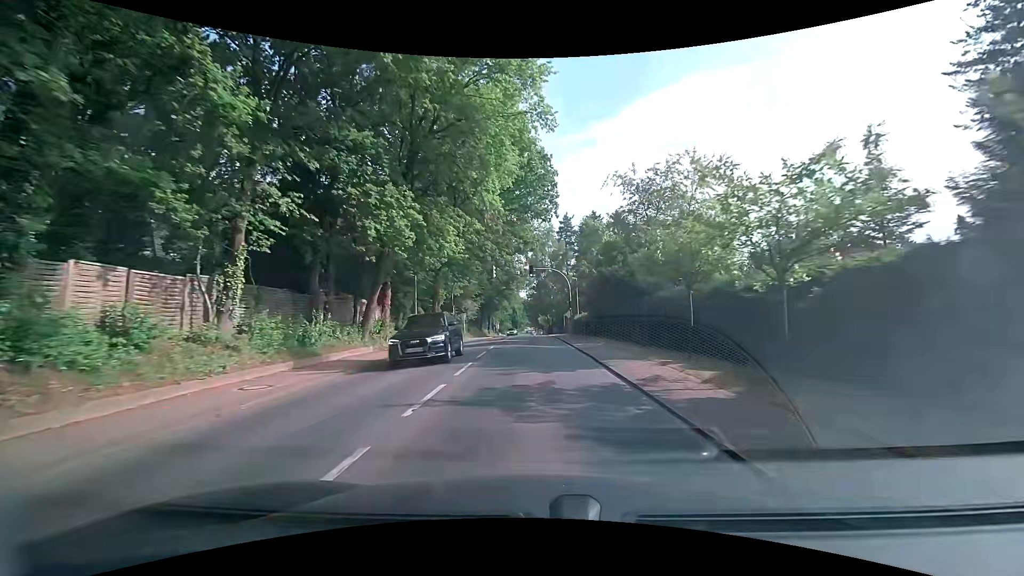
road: secondary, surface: asphalt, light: Day
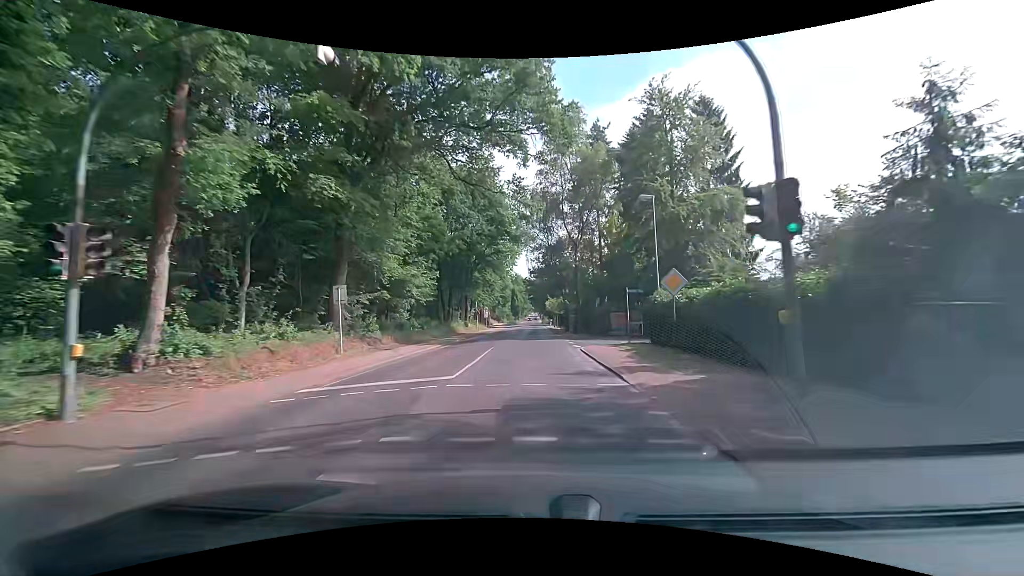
(+0.2, +40.2) m; 0°
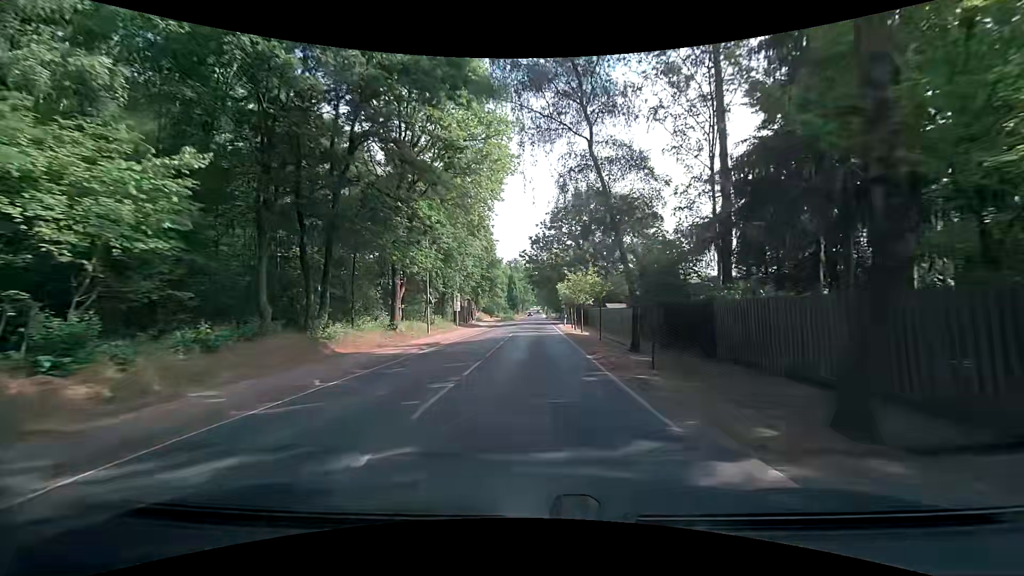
(-0.2, +33.4) m; -1°
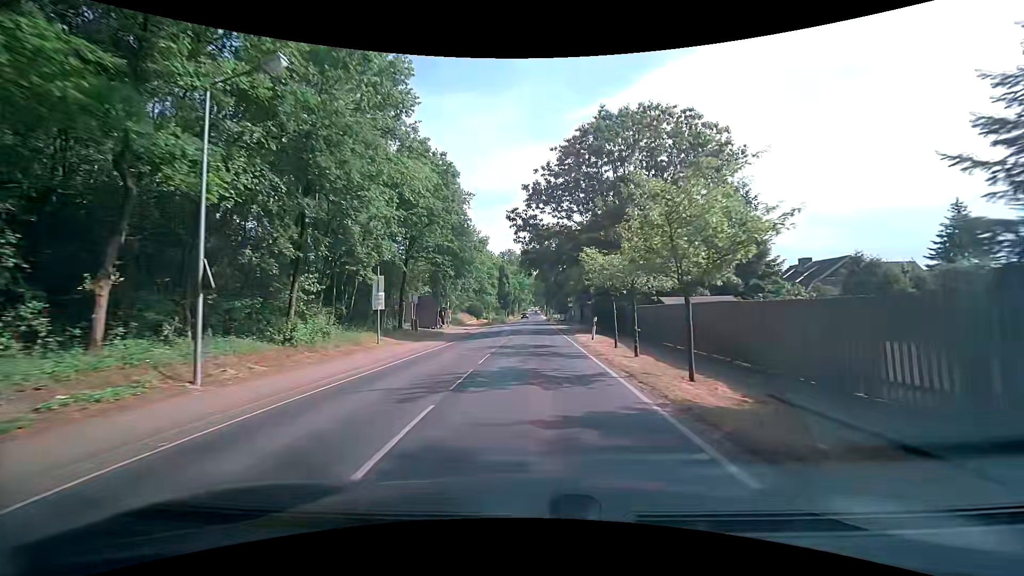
(+0.4, +25.0) m; 0°
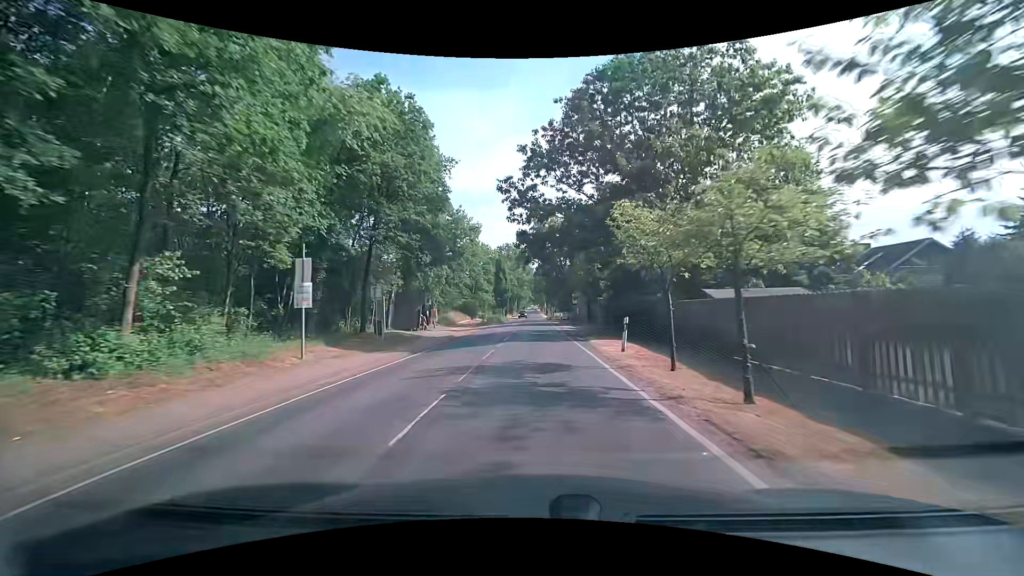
(+0.2, +8.2) m; 0°
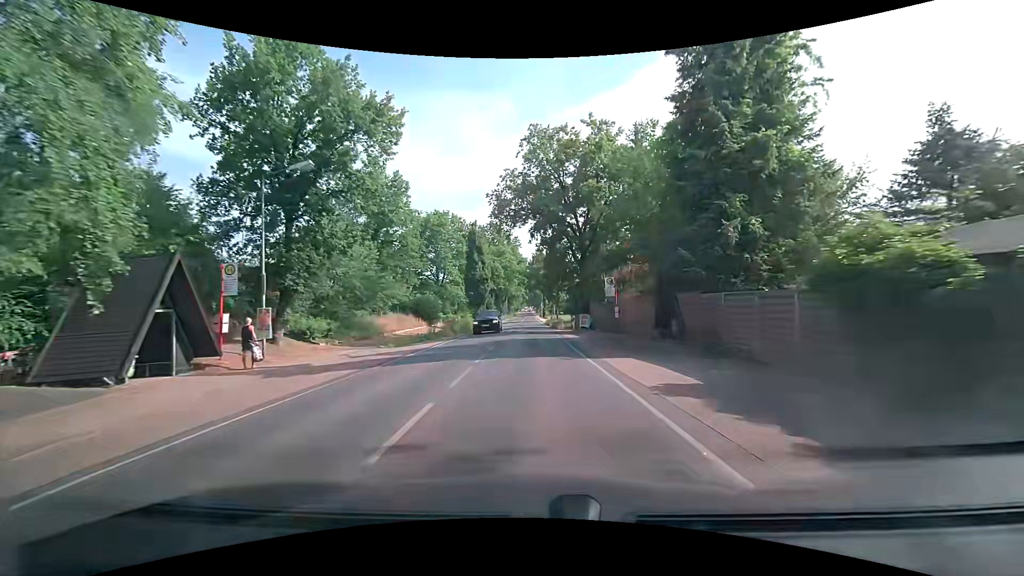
(+0.5, +32.3) m; +1°
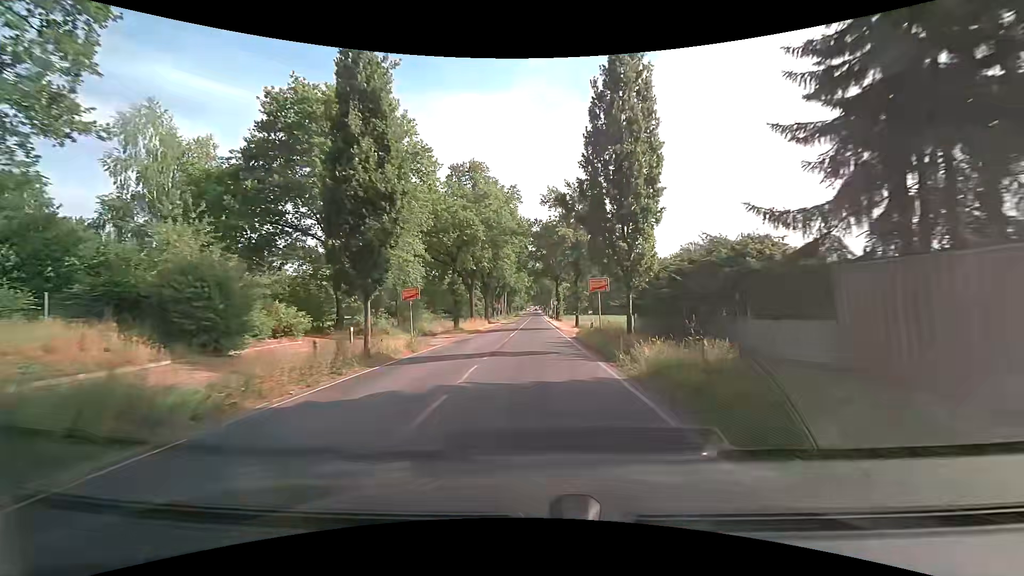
(+0.1, +40.0) m; 0°
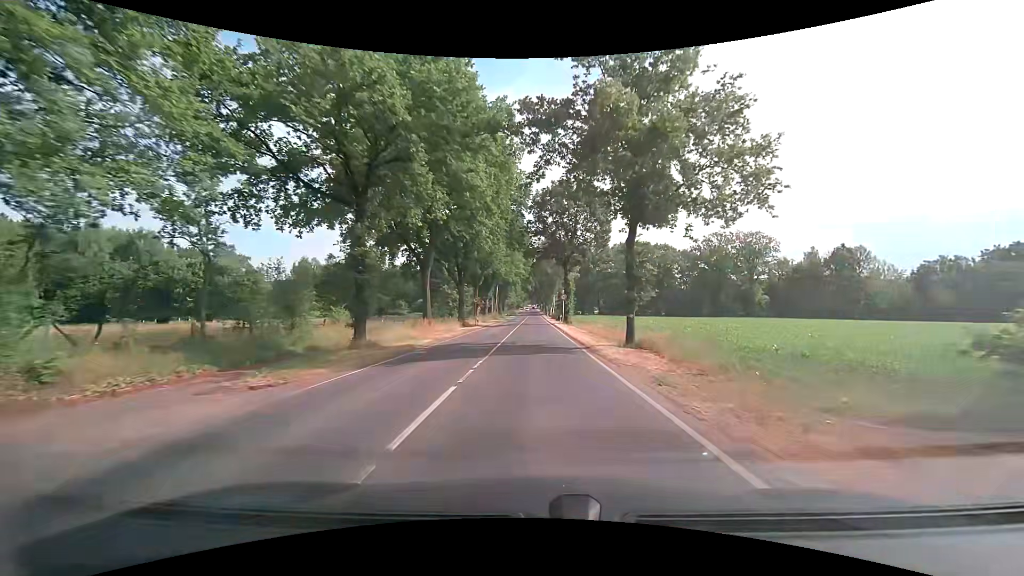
(+0.1, +24.2) m; +1°
(0, +10) (0, +20) (0, +30) (0, +40) (0, +50) (0, +60) (0, +70) (0, +80) (0, +90) (0, +100) m
